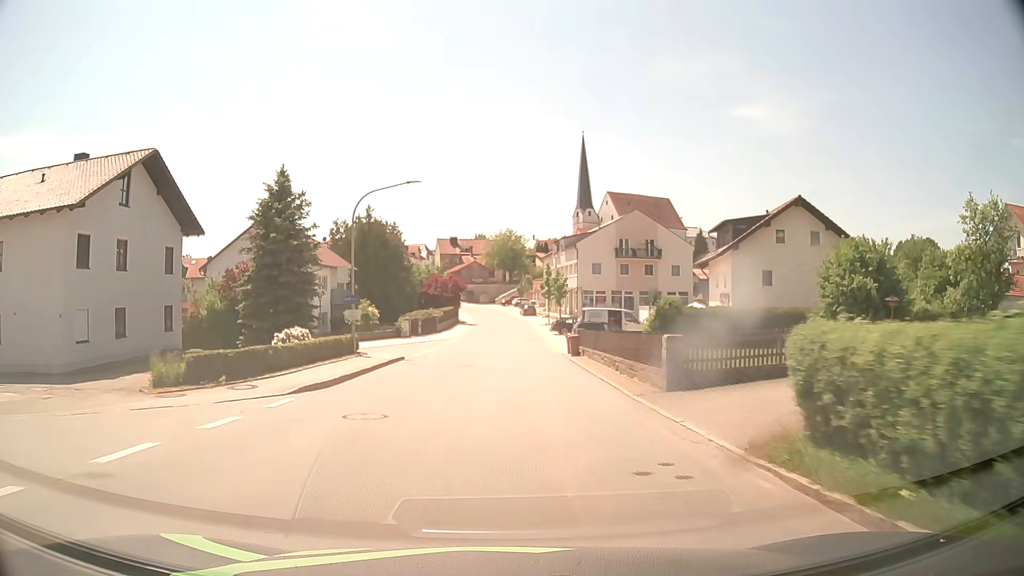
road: tertiary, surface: asphalt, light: Day
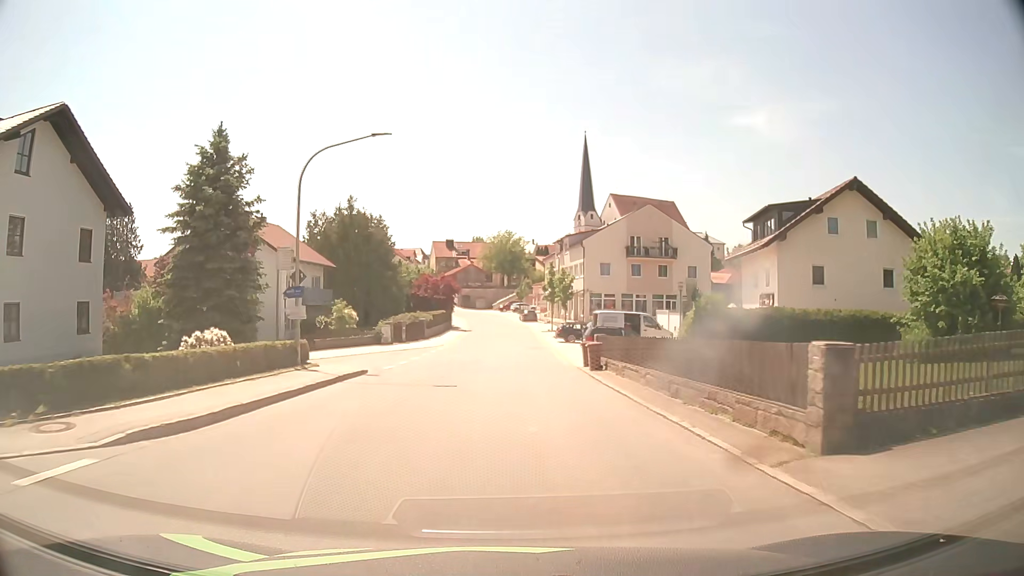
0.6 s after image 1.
(0.0, +7.6) m; 0°
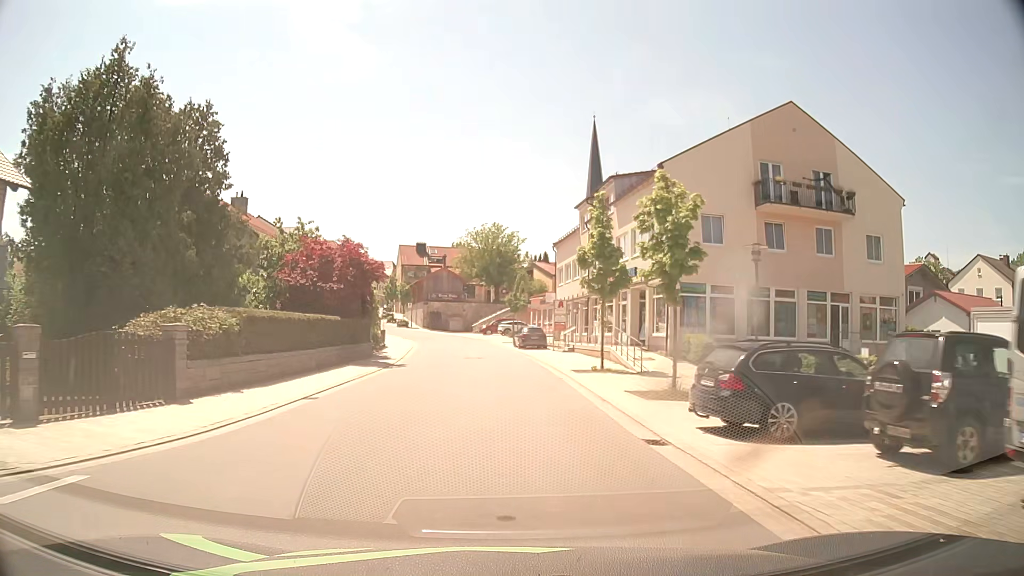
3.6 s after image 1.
(+0.3, +37.8) m; +1°
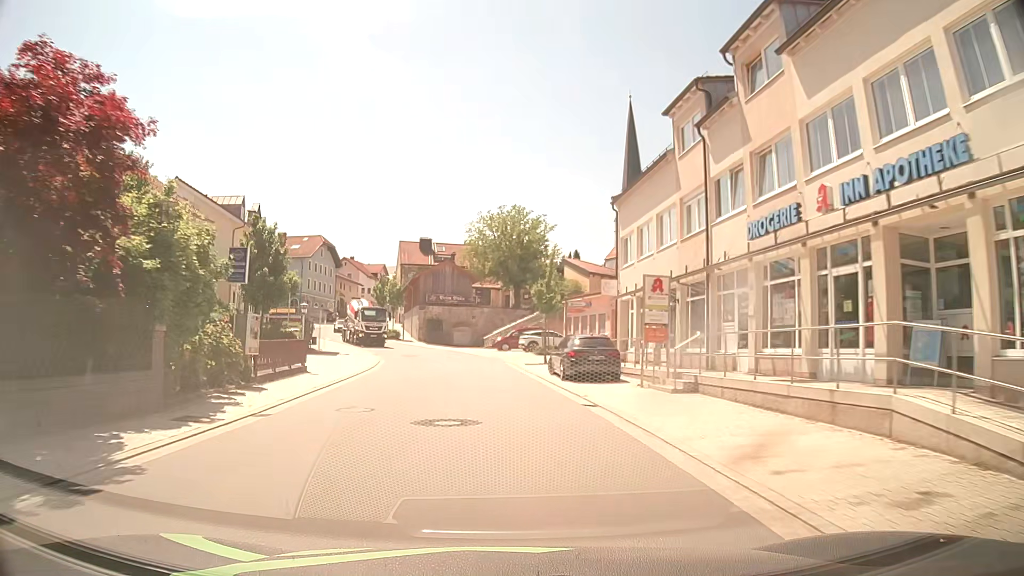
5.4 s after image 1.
(-0.3, +22.5) m; -2°
(0, +10) (0, +20) (-1, +30) (-2, +40) (-6, +49) (-10, +59) (-14, +68) (-17, +77) (-19, +87) (-20, +97) m
